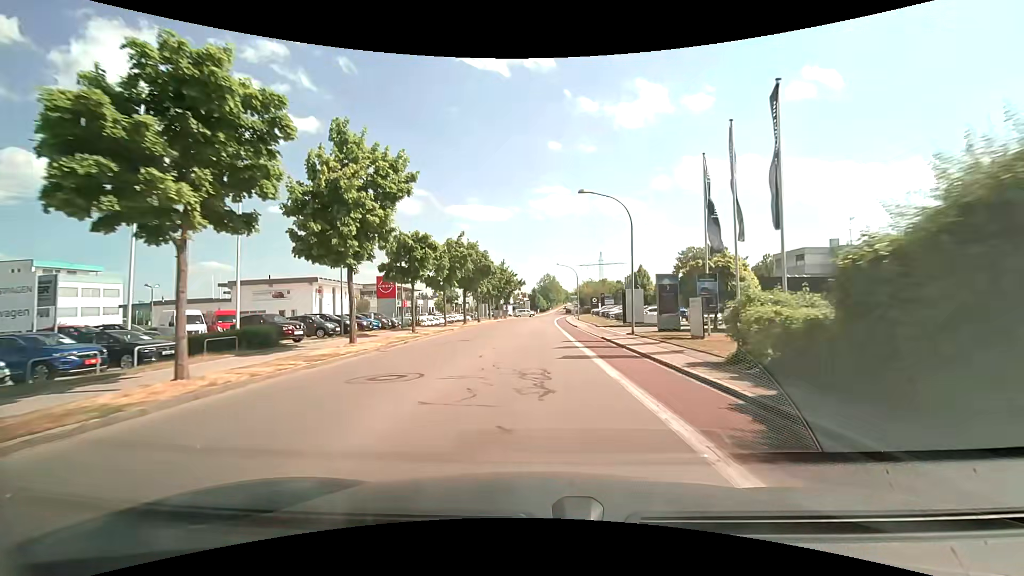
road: tertiary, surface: asphalt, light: Day
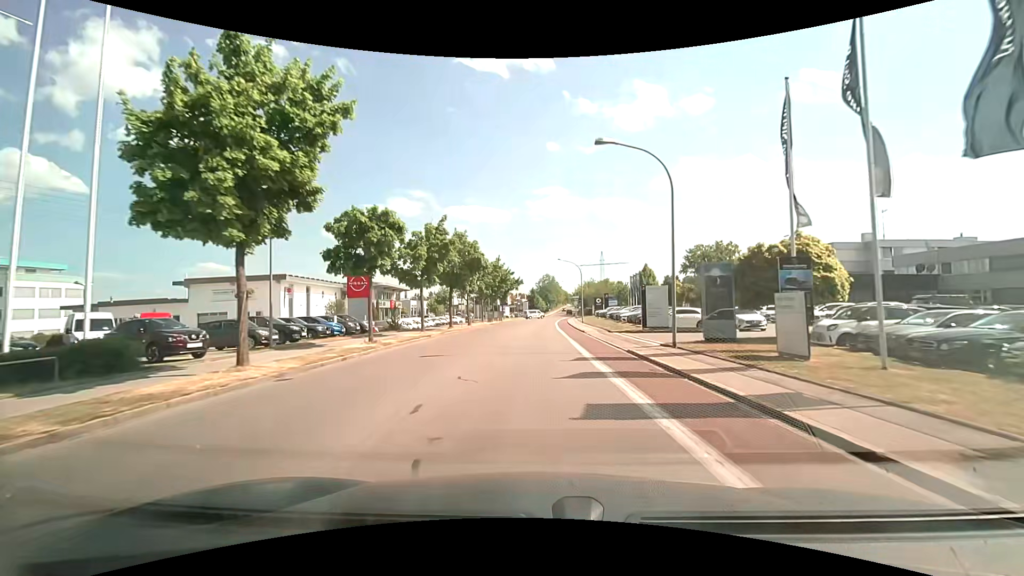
(+0.1, +7.6) m; 0°
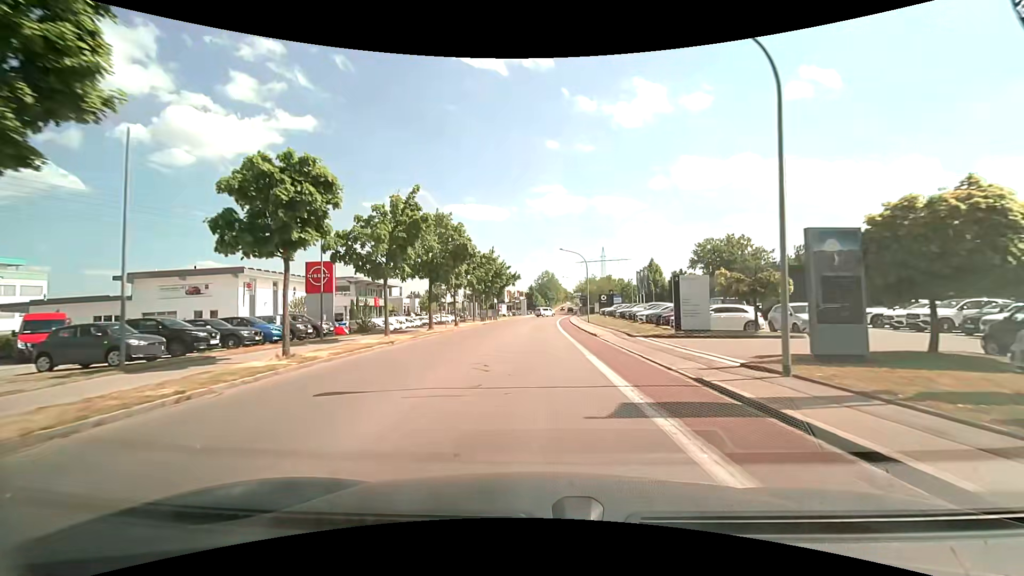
(0.0, +7.6) m; 0°
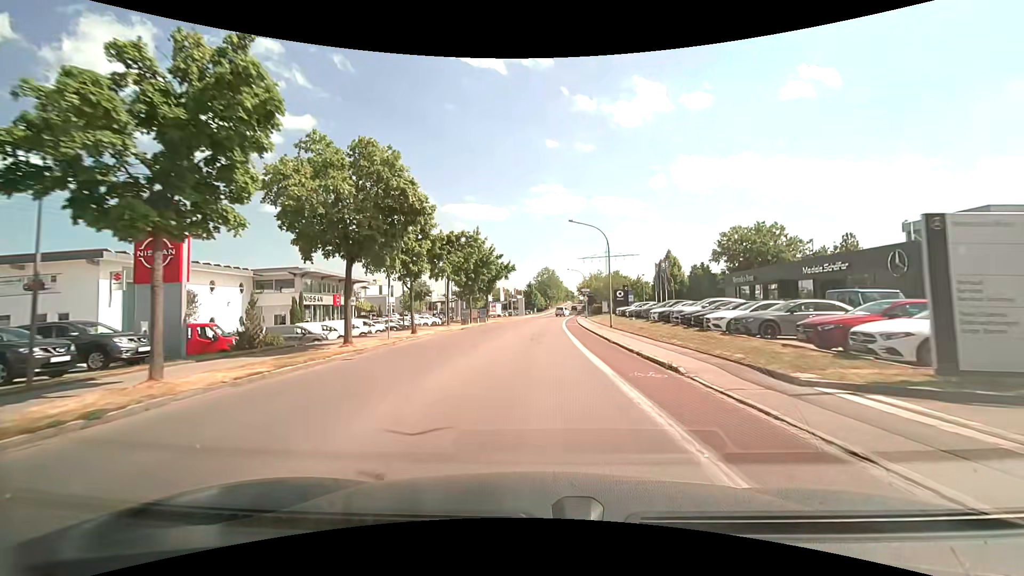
(0.0, +15.3) m; 0°
